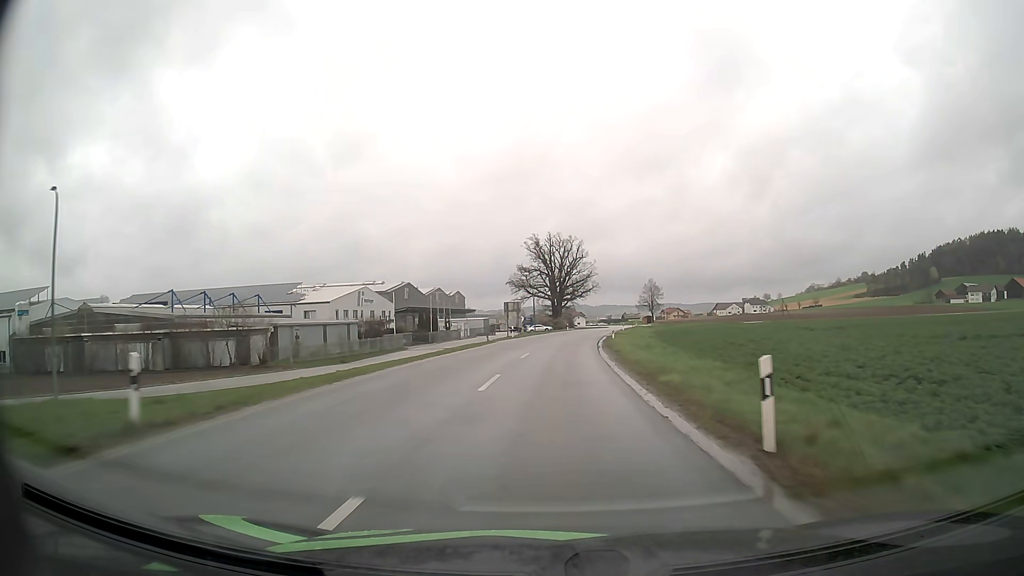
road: secondary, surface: asphalt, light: Day
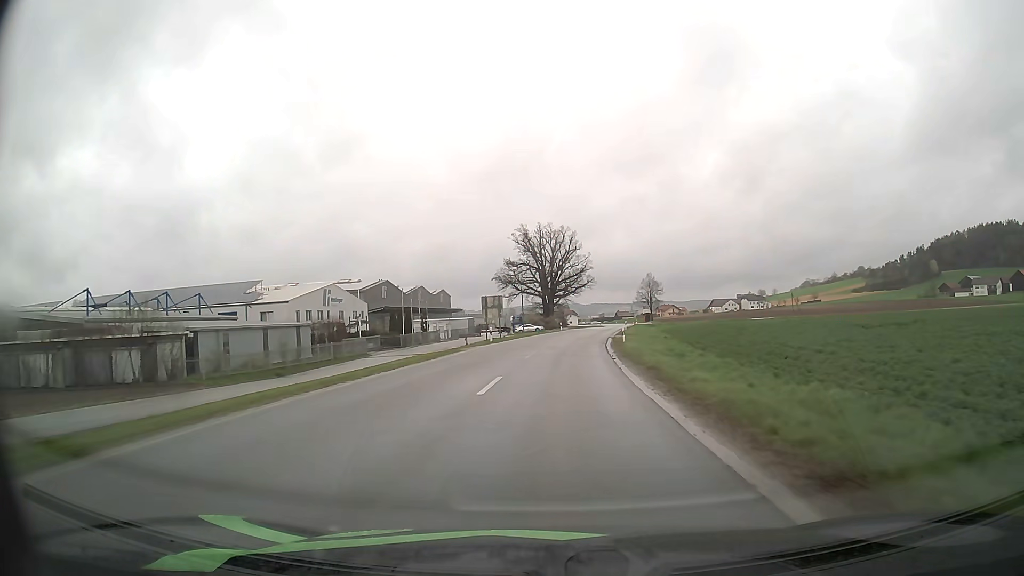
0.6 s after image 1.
(+0.1, +12.8) m; +1°
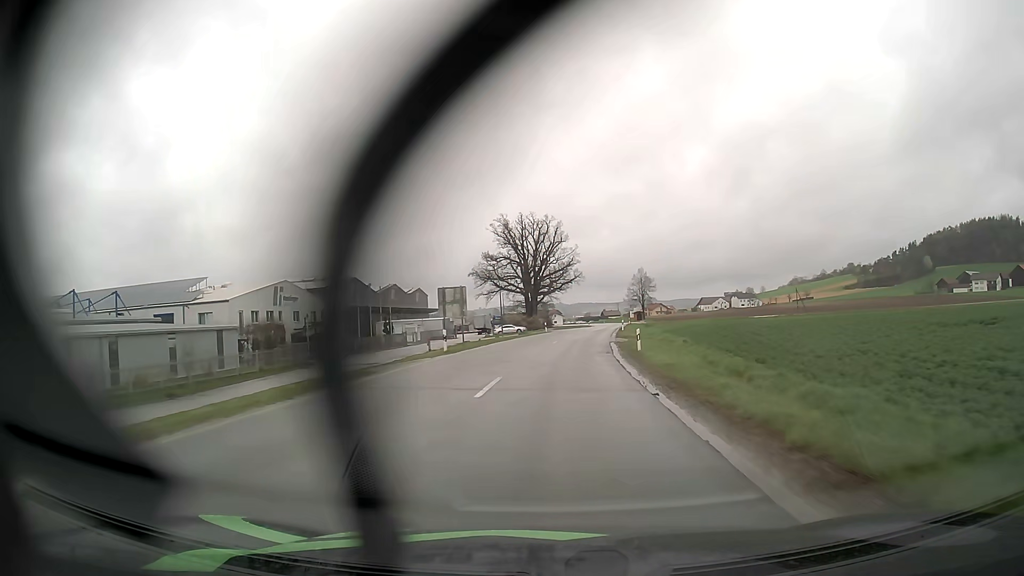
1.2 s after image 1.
(+0.1, +12.7) m; +1°
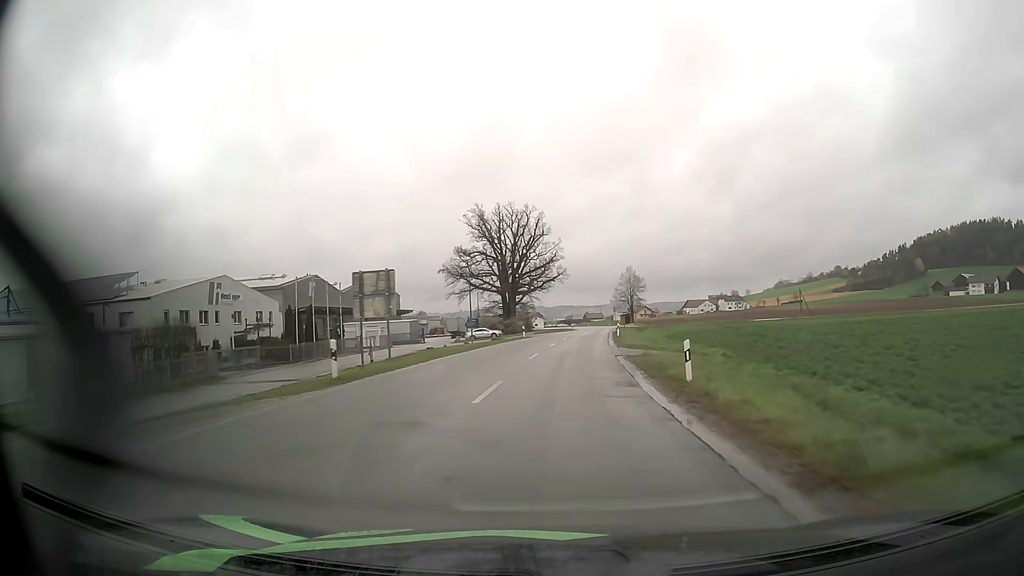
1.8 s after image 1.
(+0.2, +12.6) m; +2°
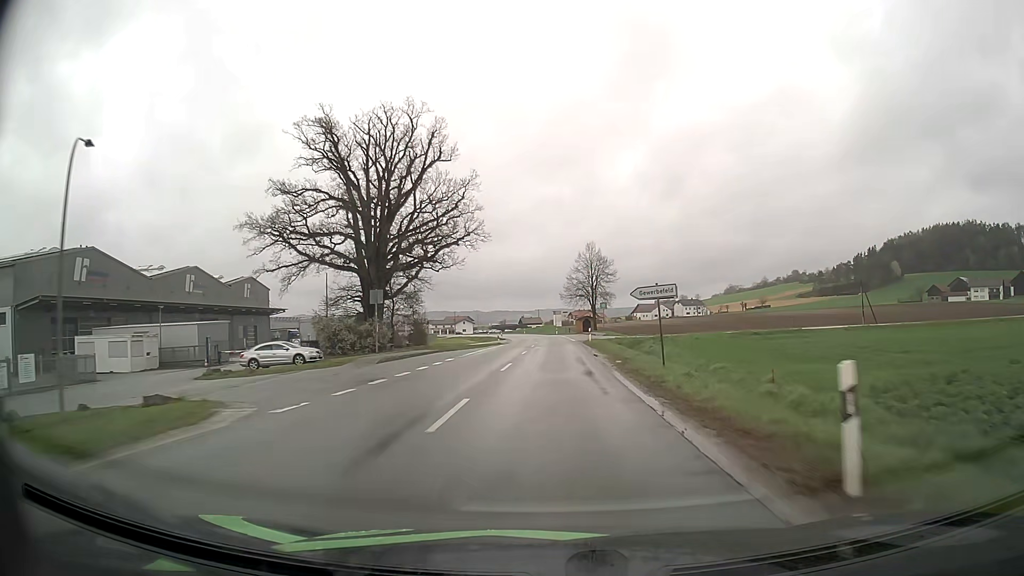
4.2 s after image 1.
(+2.8, +50.6) m; +5°
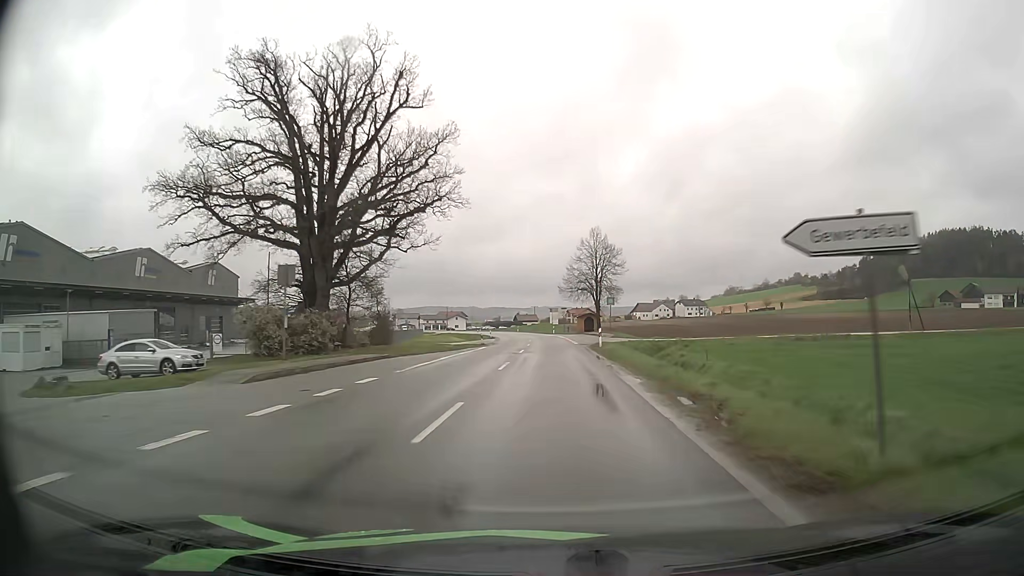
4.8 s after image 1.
(+0.1, +12.9) m; 0°
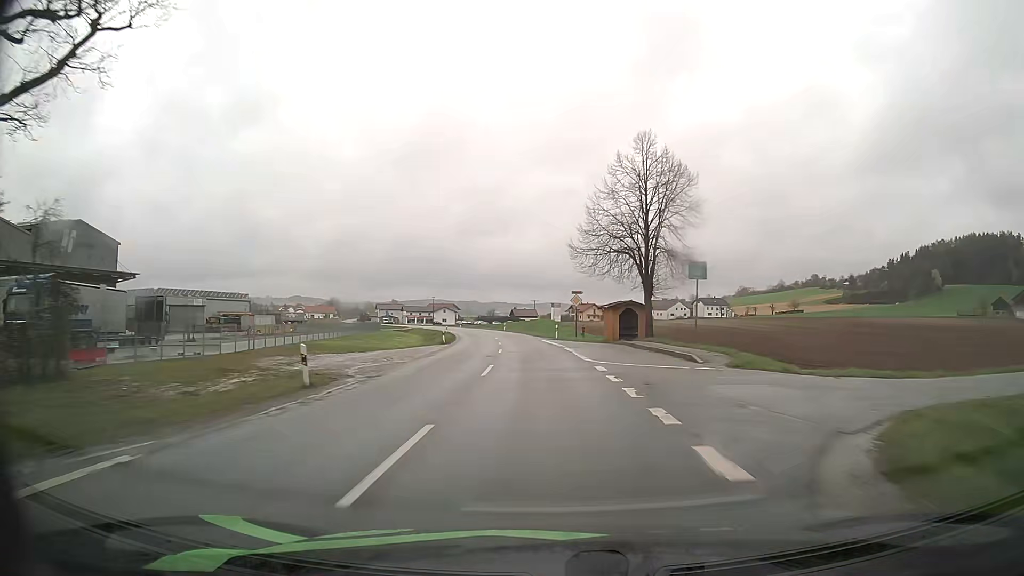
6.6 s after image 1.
(+0.3, +38.7) m; 0°
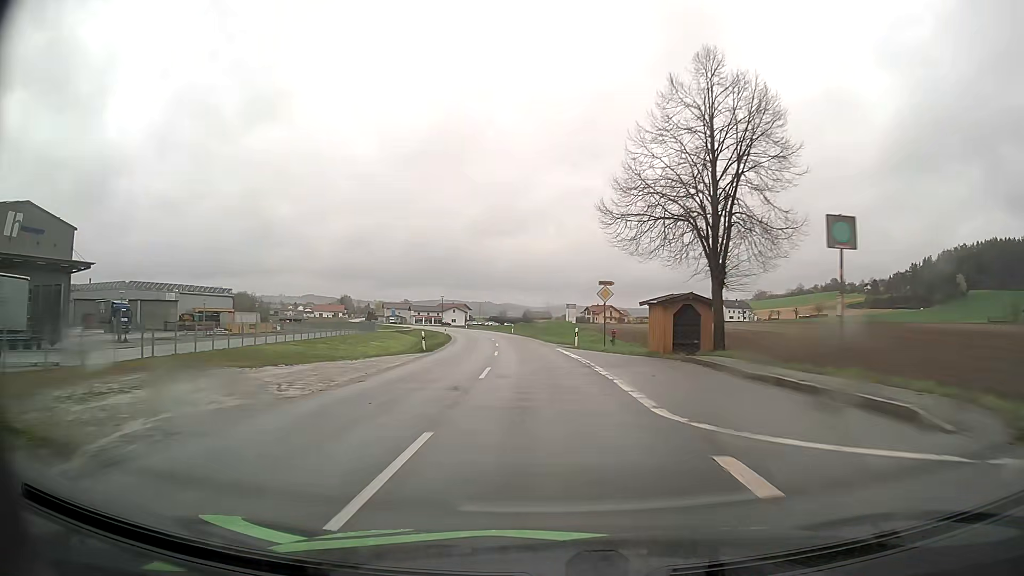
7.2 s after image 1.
(-0.1, +12.8) m; -1°
(0, +10) (0, +20) (-1, +30) (-2, +40) (-3, +50) (-4, +60) (-5, +70) (-7, +80) (-9, +89) (-11, +99) m
